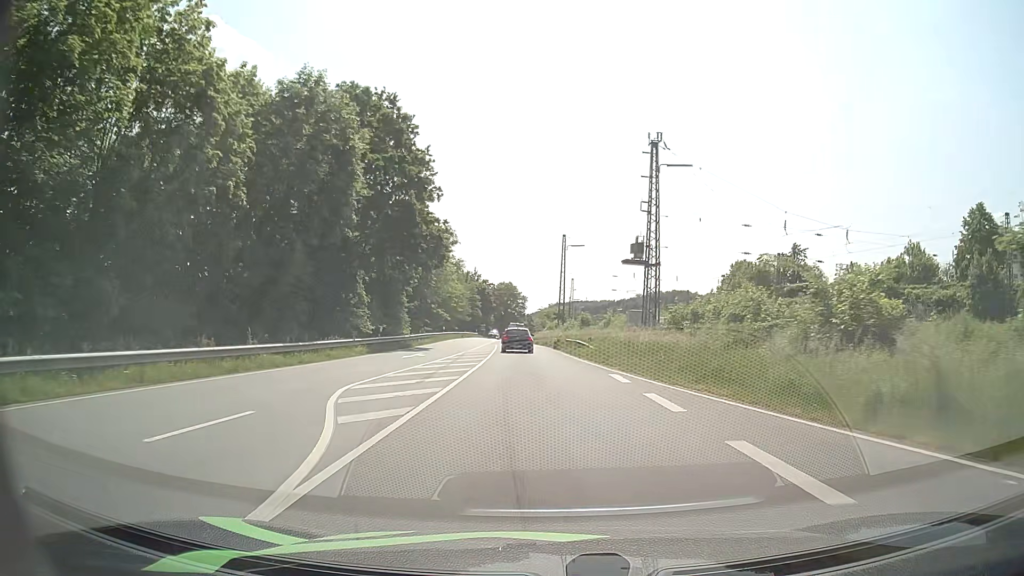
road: primary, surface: asphalt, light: Day
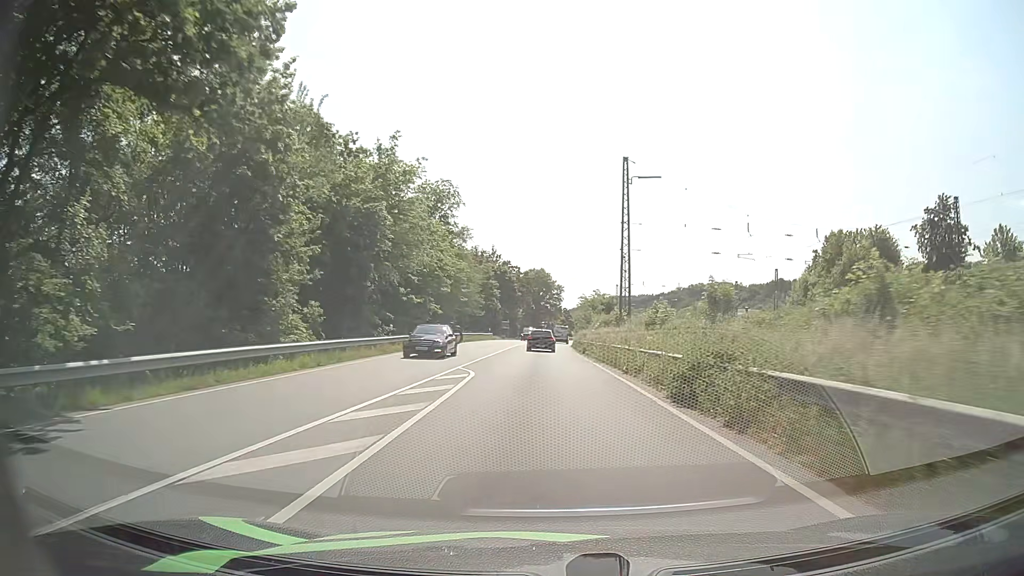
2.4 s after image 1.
(-1.2, +37.6) m; -3°
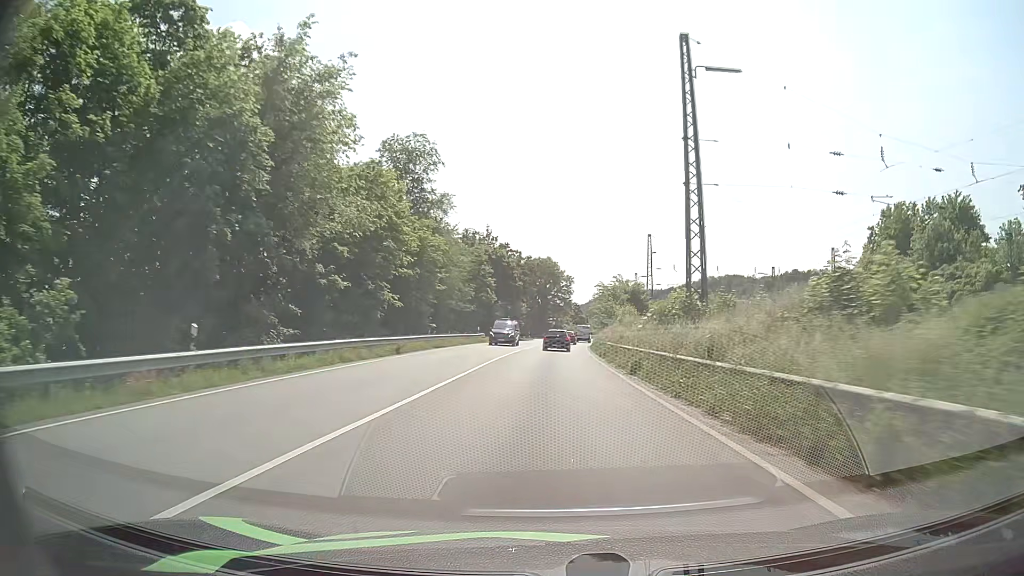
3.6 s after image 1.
(-0.4, +20.8) m; -1°
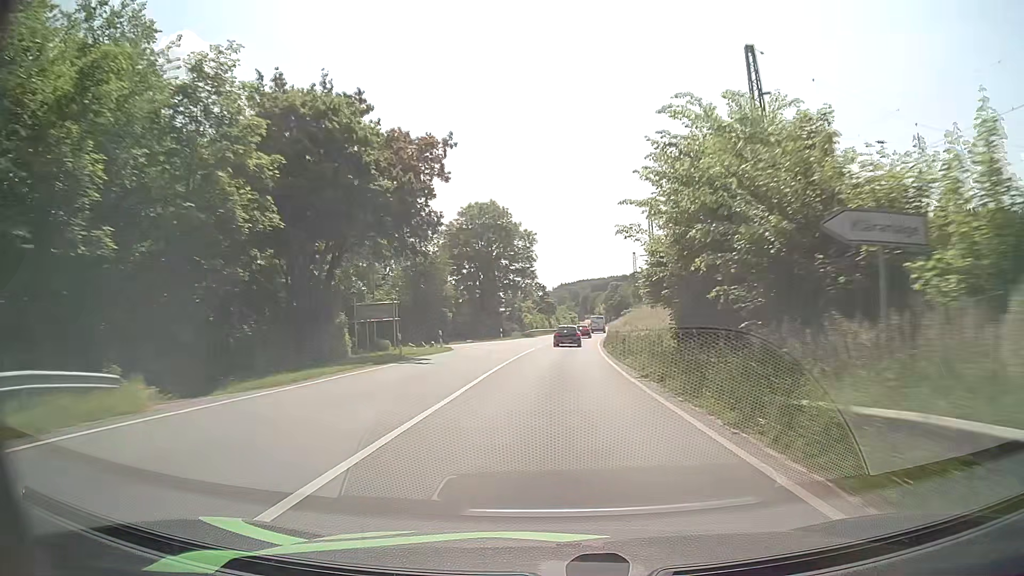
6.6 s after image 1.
(+0.9, +57.1) m; +3°
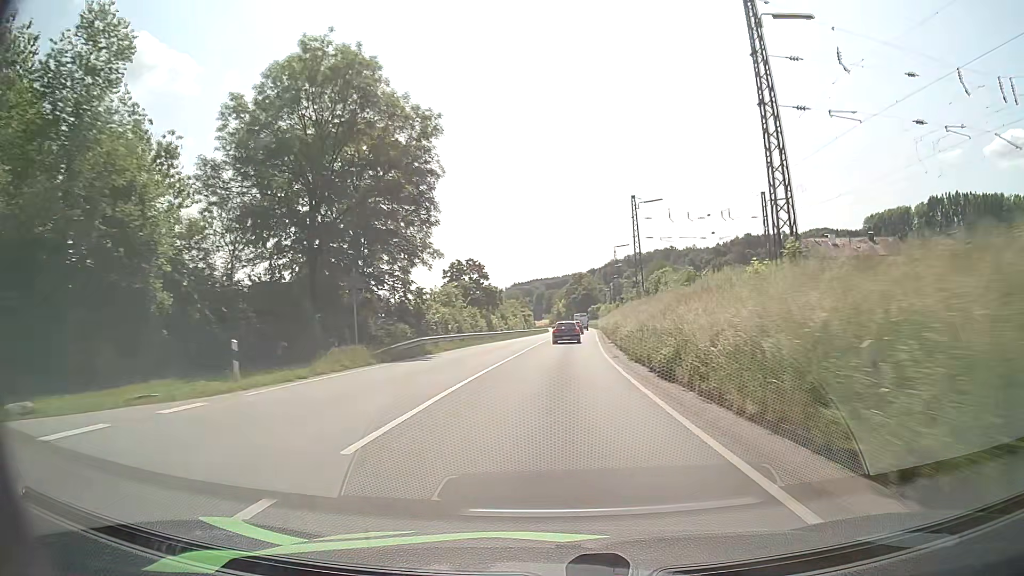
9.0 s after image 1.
(+1.7, +48.0) m; +4°
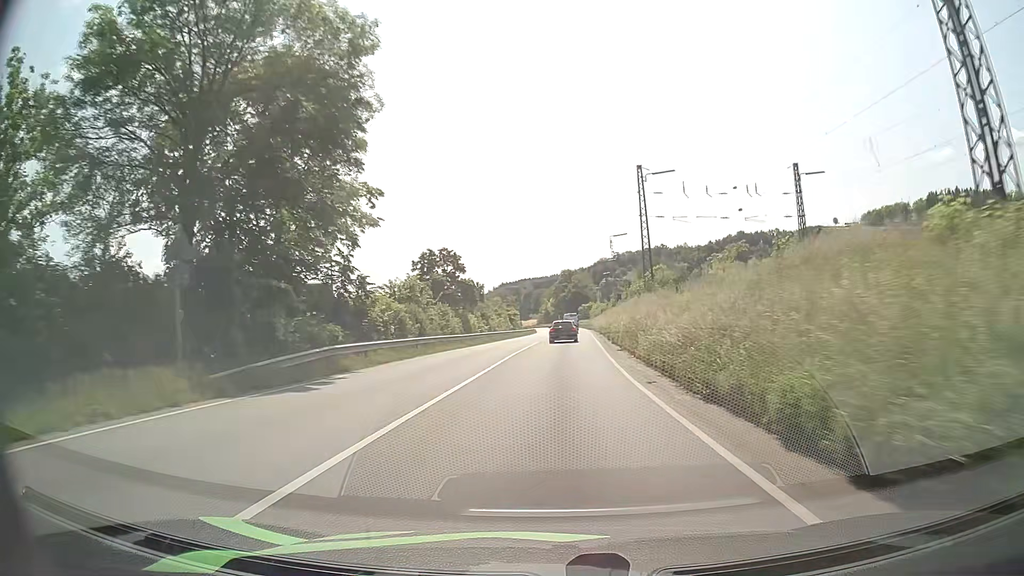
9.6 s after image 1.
(+0.1, +12.1) m; +1°
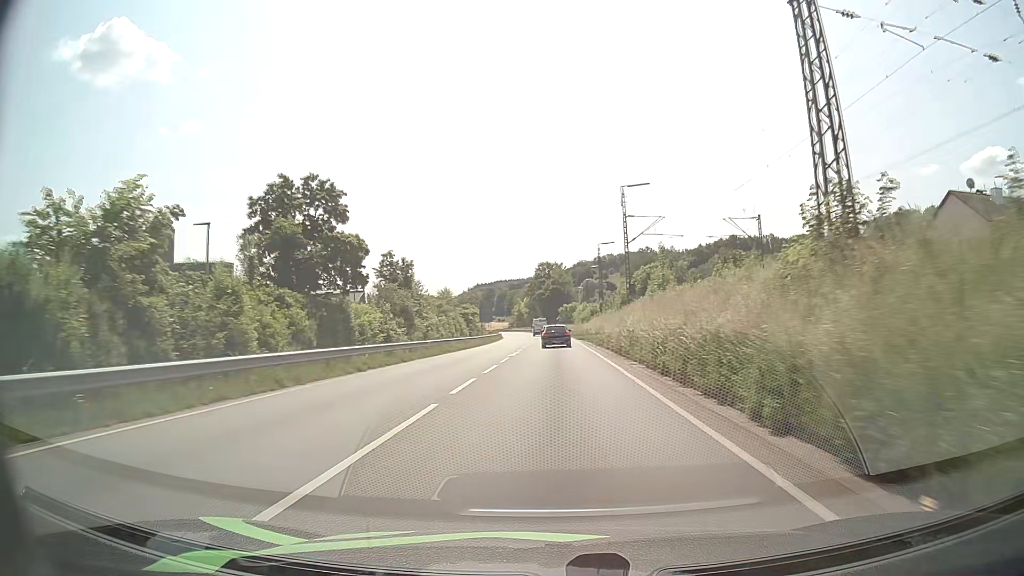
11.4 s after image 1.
(+0.6, +36.0) m; +2°
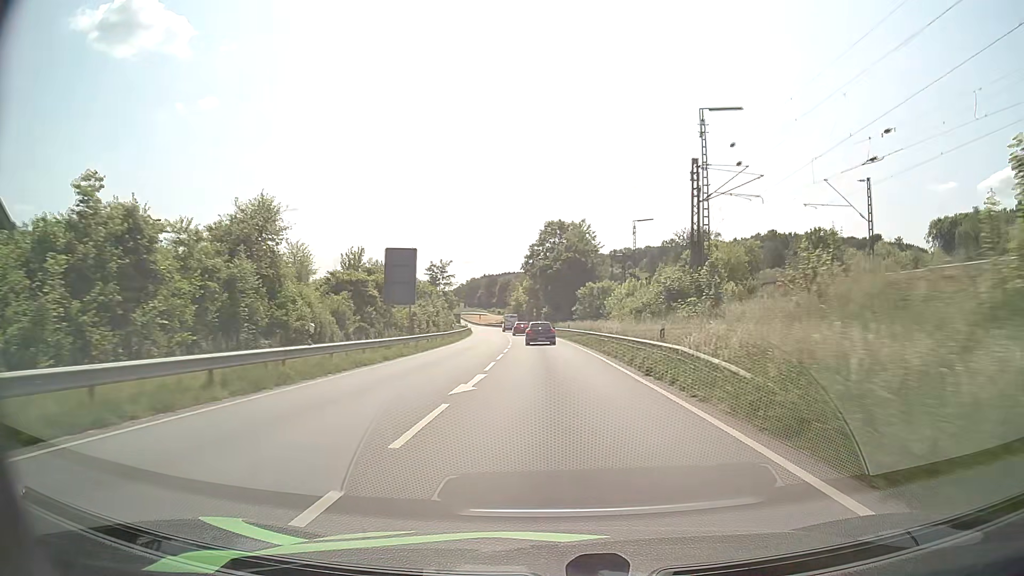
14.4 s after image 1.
(+0.2, +60.3) m; 0°
(0, +10) (0, +20) (-1, +30) (-1, +40) (-1, +50) (-2, +60) (-3, +70) (-3, +80) (-4, +90) (-5, +100) m
